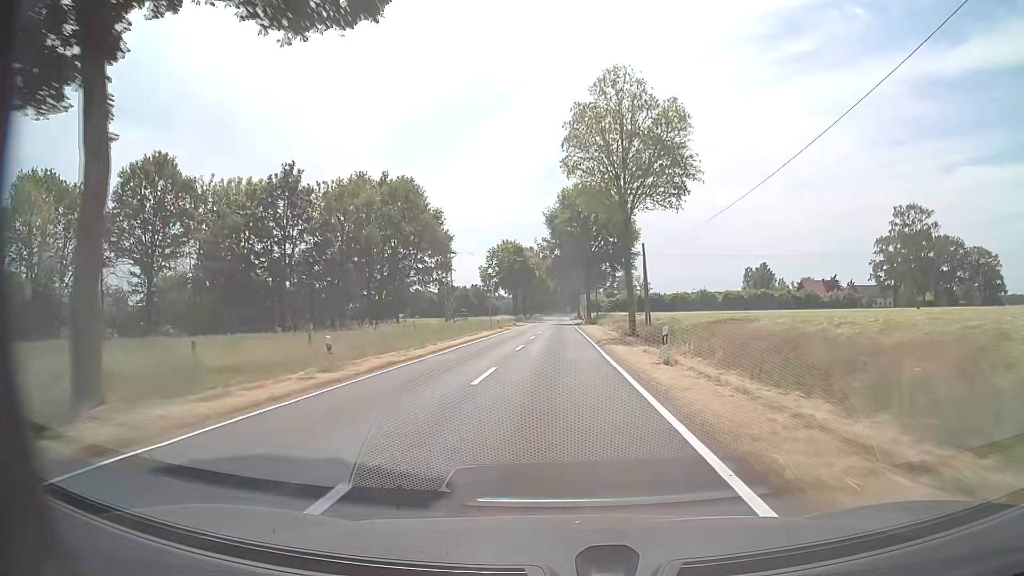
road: tertiary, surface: asphalt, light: Day
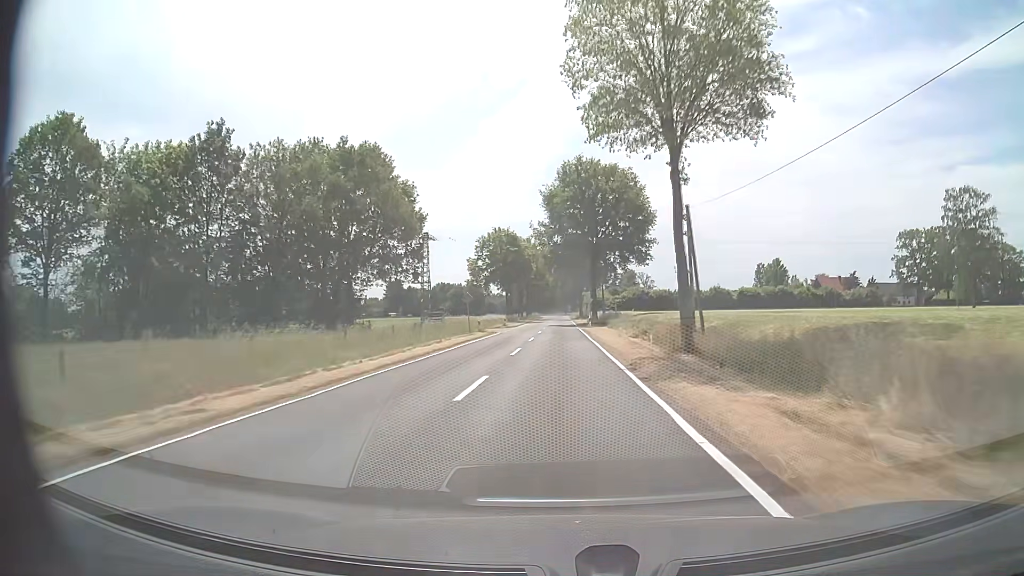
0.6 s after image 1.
(0.0, +14.6) m; 0°
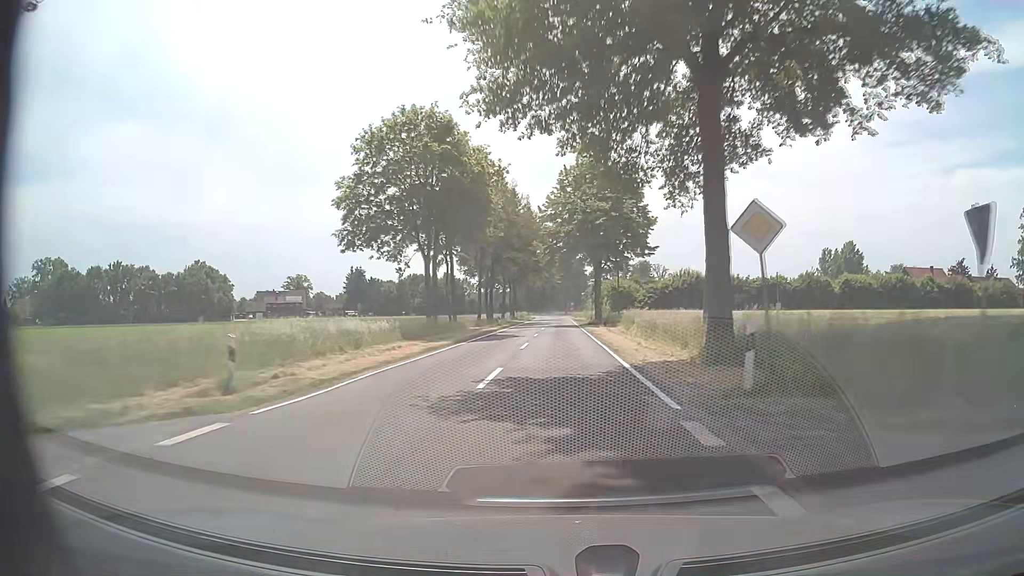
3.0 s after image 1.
(+0.2, +58.5) m; 0°
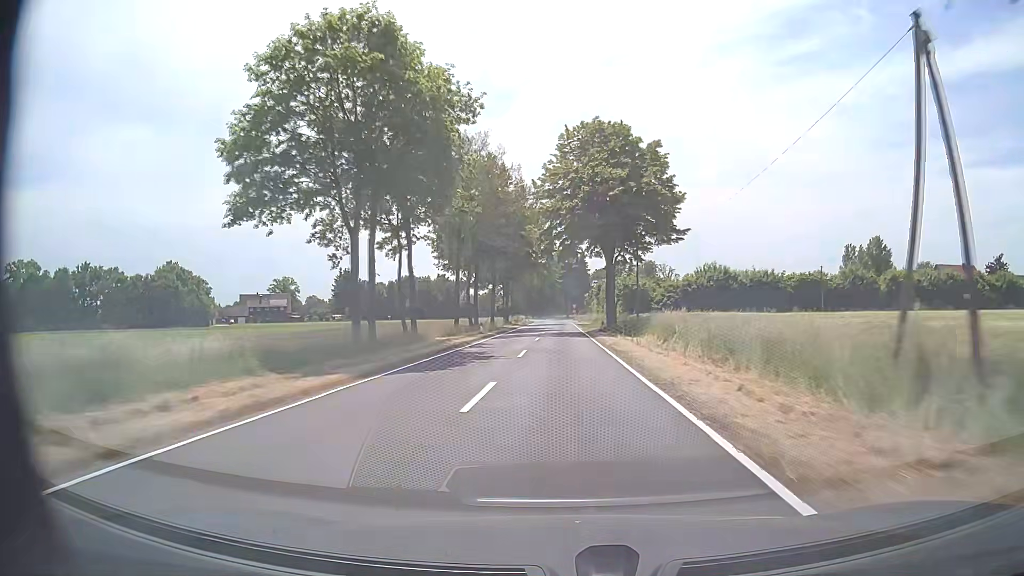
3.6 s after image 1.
(0.0, +14.6) m; 0°
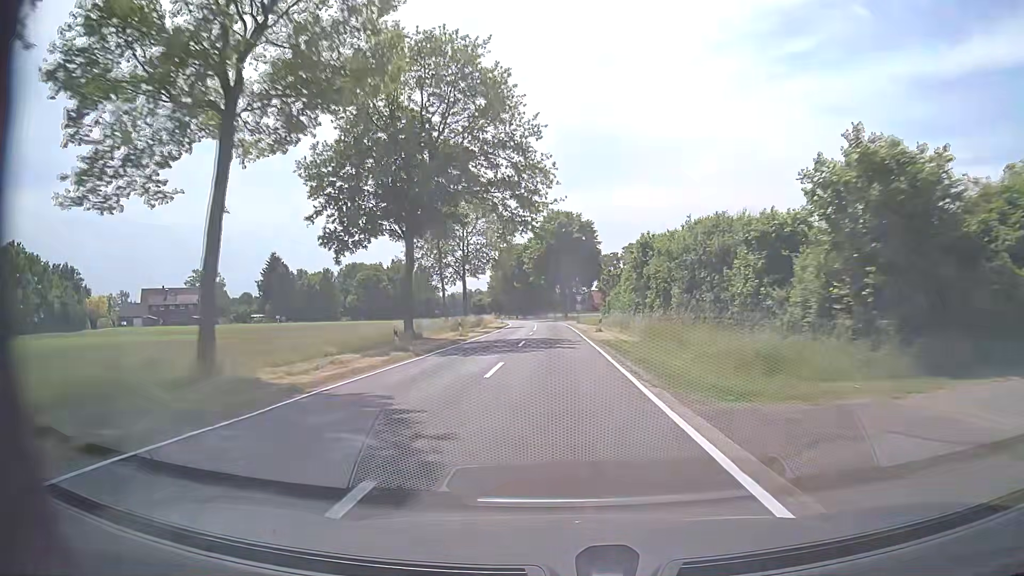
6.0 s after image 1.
(+0.4, +57.6) m; 0°
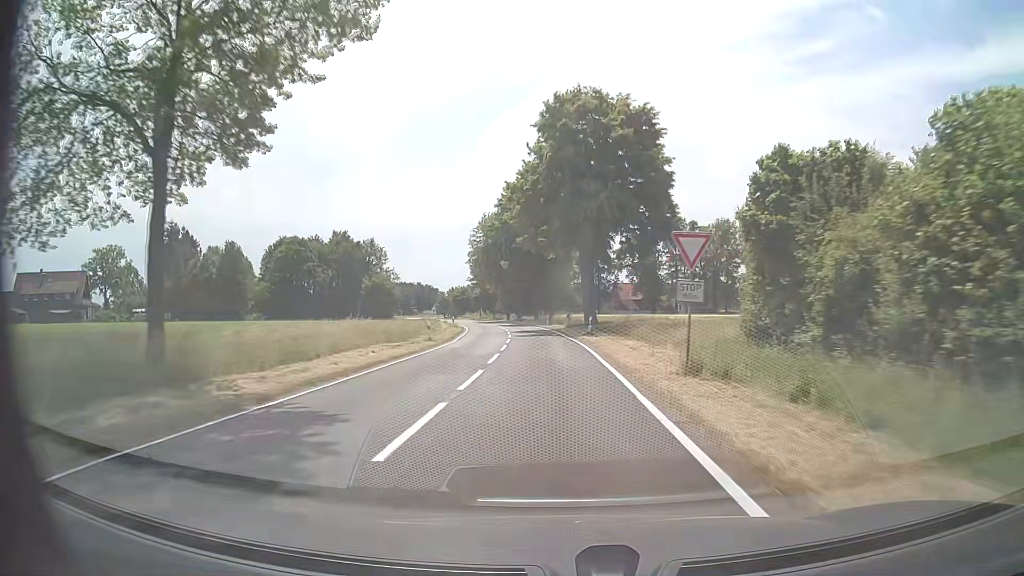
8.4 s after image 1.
(-0.3, +55.4) m; -1°
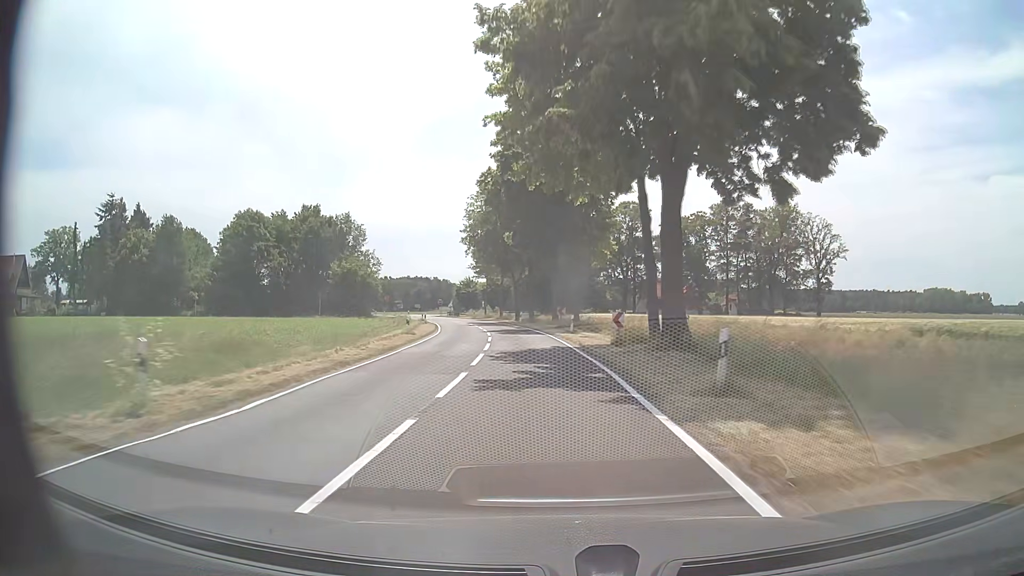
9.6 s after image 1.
(-0.4, +25.6) m; -2°
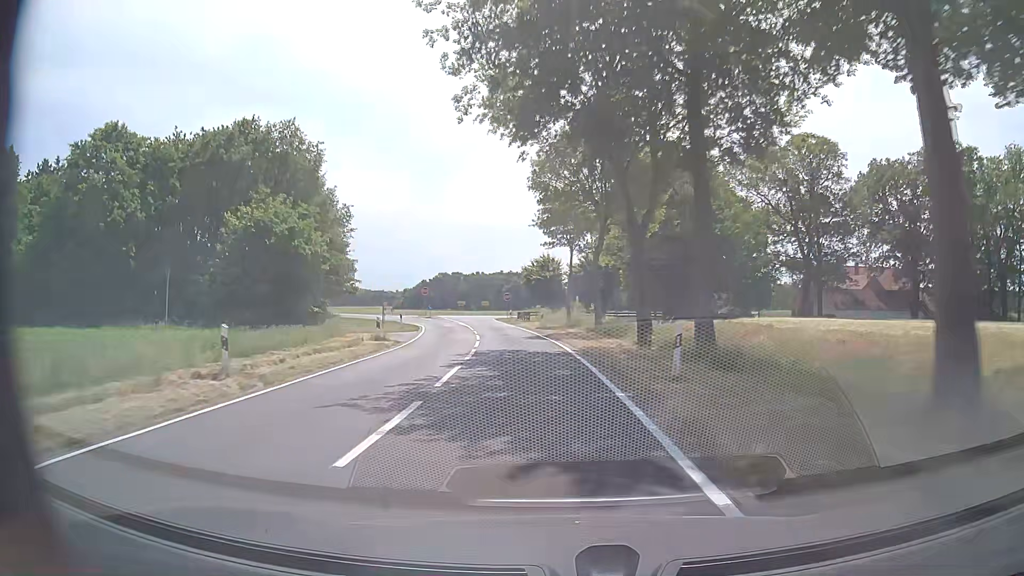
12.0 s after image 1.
(-3.3, +46.2) m; -9°
(0, +10) (-1, +20) (-2, +30) (-3, +40) (-5, +50) (-7, +60) (-8, +69) (-10, +79) (-10, +89) (-6, +98) m
